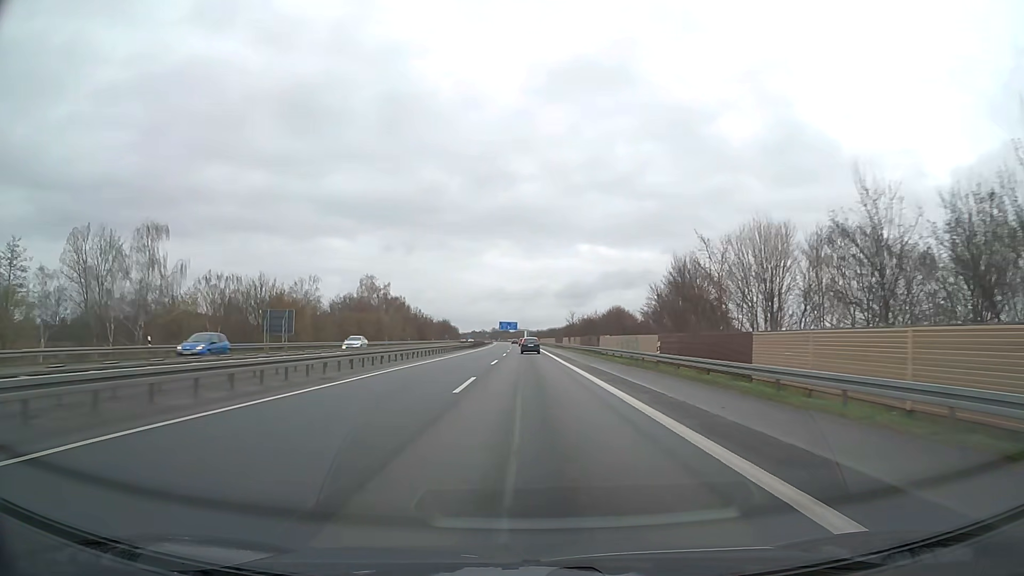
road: motorway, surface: asphalt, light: Day
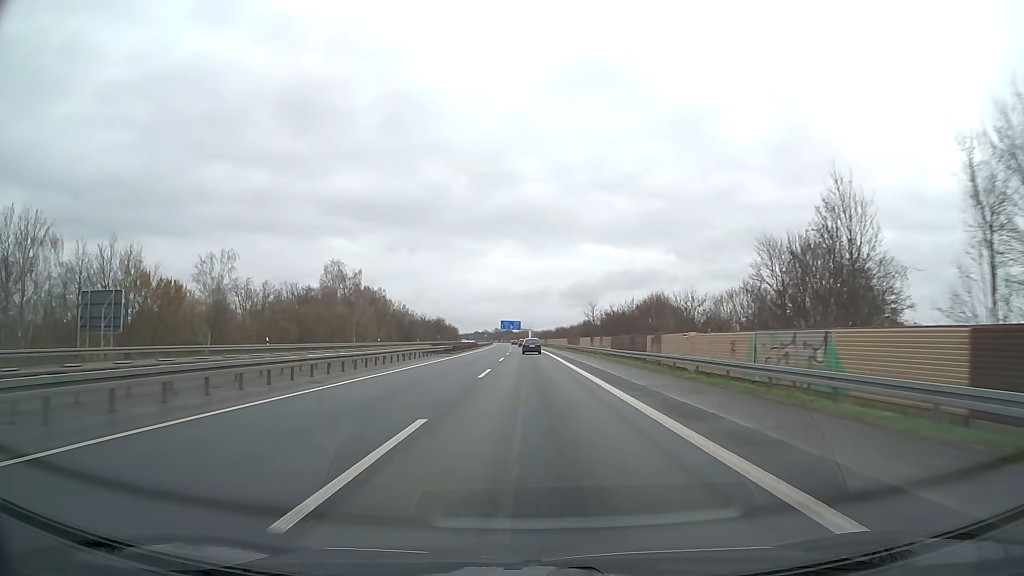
(-0.2, +31.7) m; -1°
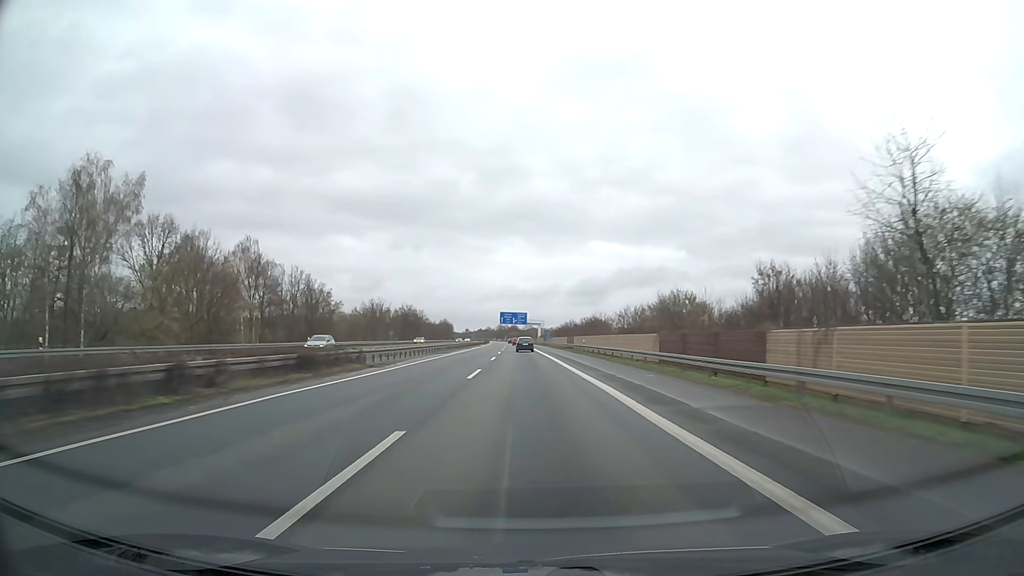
(-0.1, +79.2) m; -1°
(0, +10) (0, +20) (0, +30) (0, +40) (0, +50) (-1, +60) (-1, +70) (-1, +80) (-1, +90) (-2, +100) m
